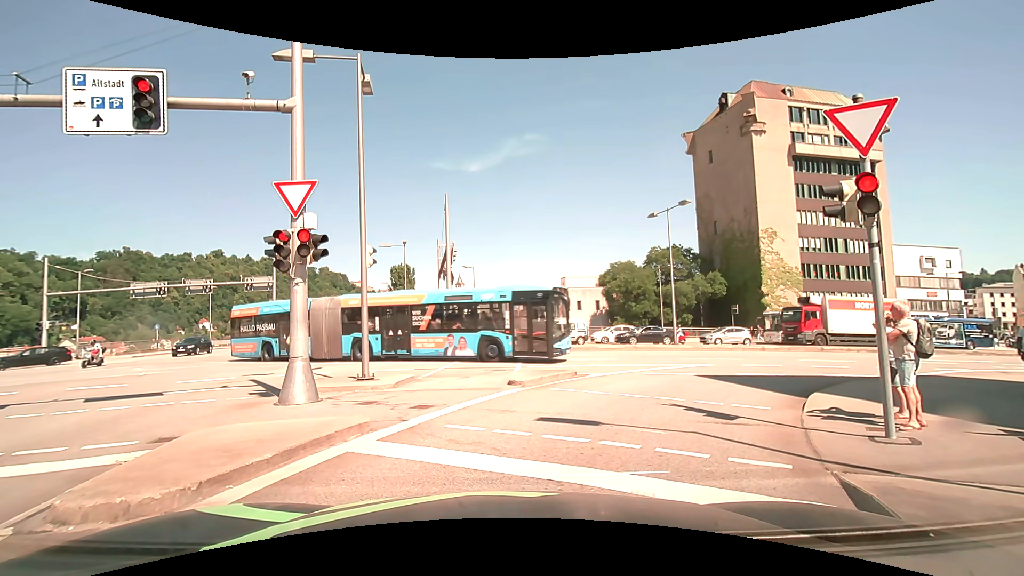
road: primary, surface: asphalt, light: Day
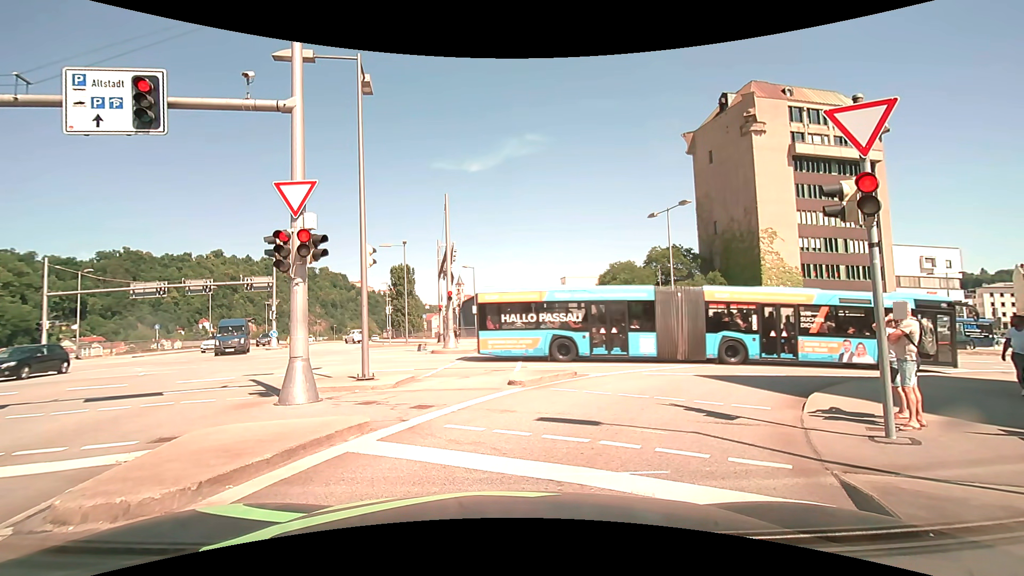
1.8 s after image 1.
(0.0, 0.0) m; 0°
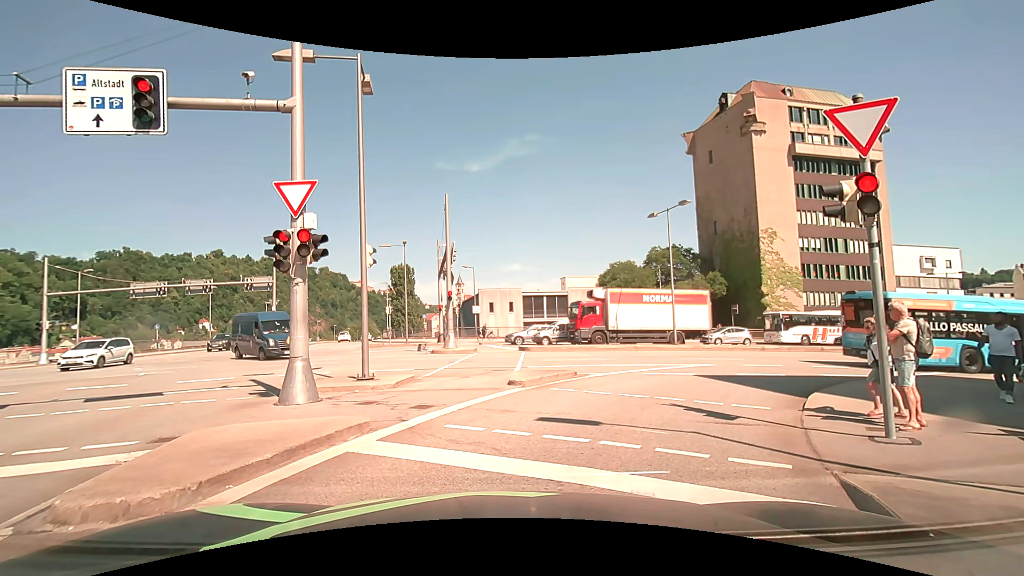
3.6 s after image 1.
(0.0, 0.0) m; 0°
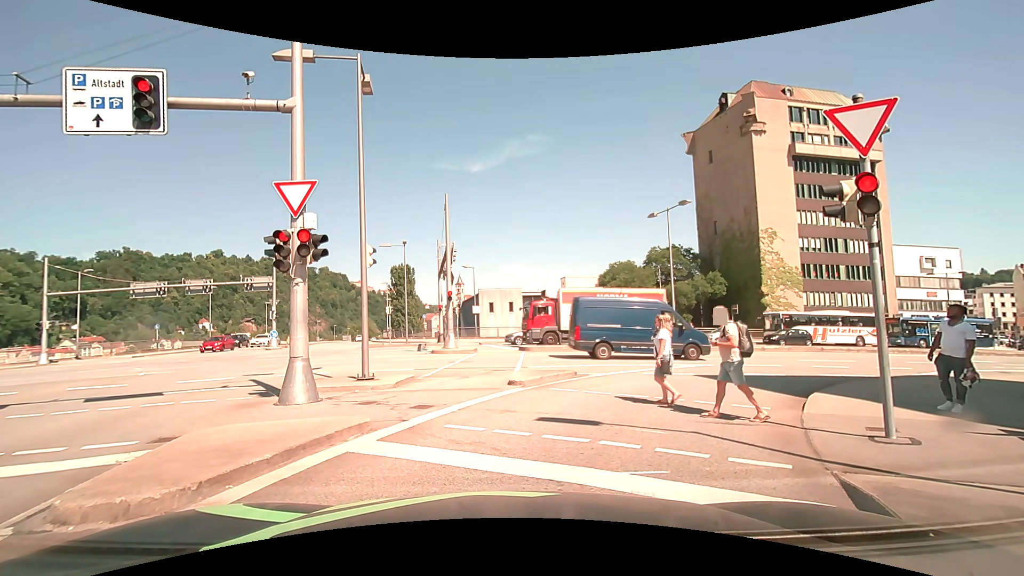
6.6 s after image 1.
(0.0, 0.0) m; 0°
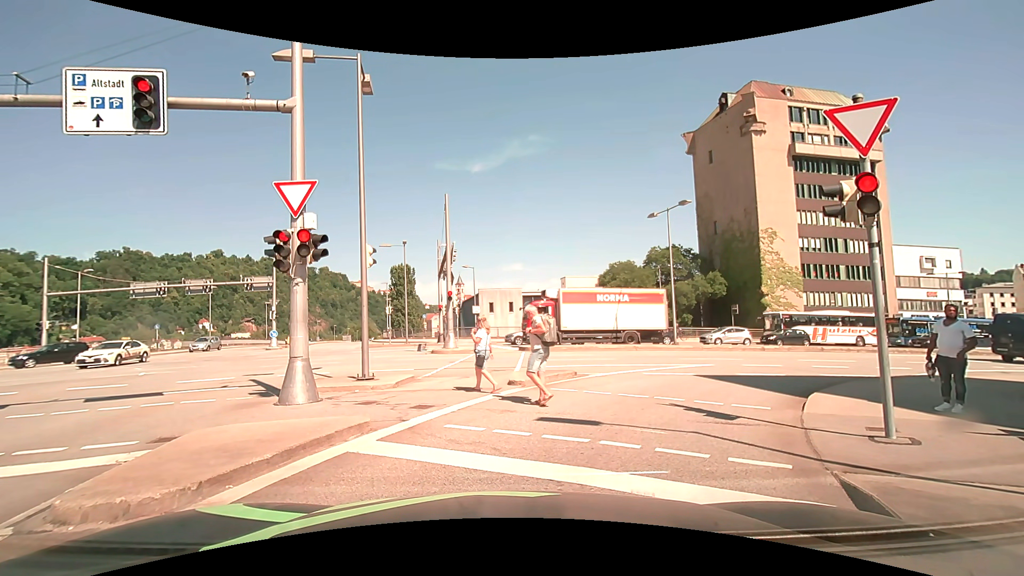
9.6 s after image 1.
(0.0, 0.0) m; 0°
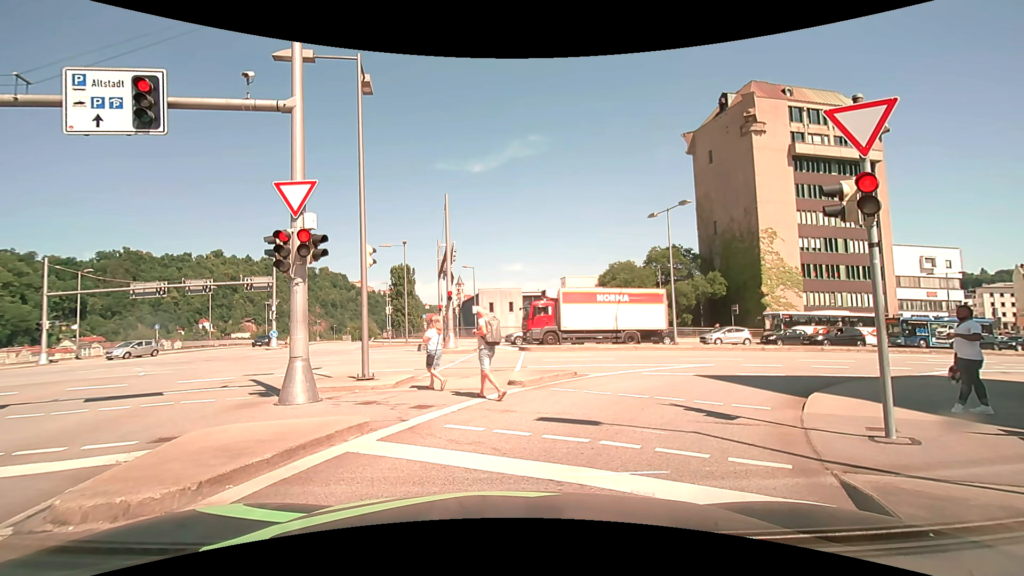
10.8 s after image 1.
(0.0, 0.0) m; 0°
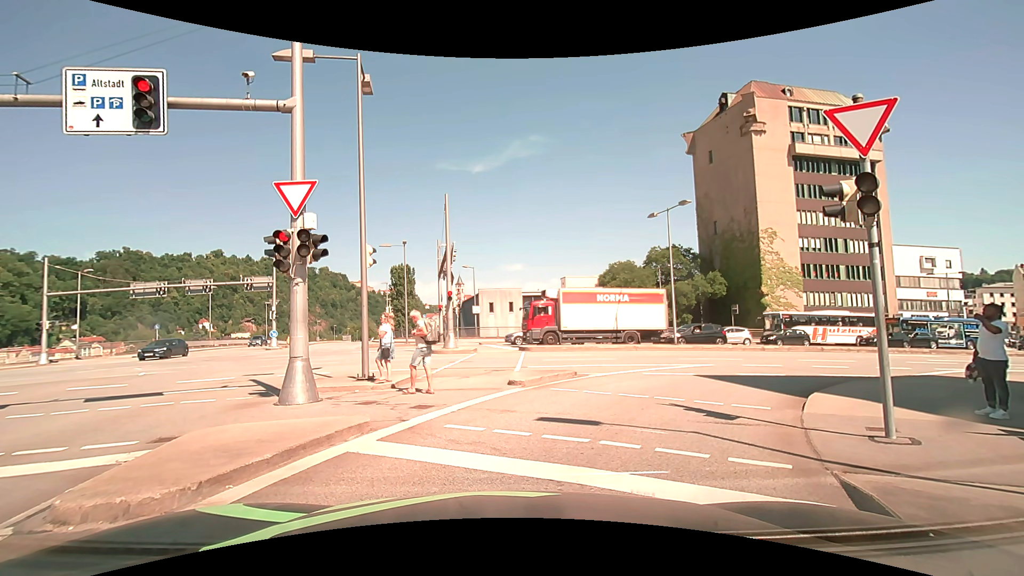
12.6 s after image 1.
(0.0, 0.0) m; 0°
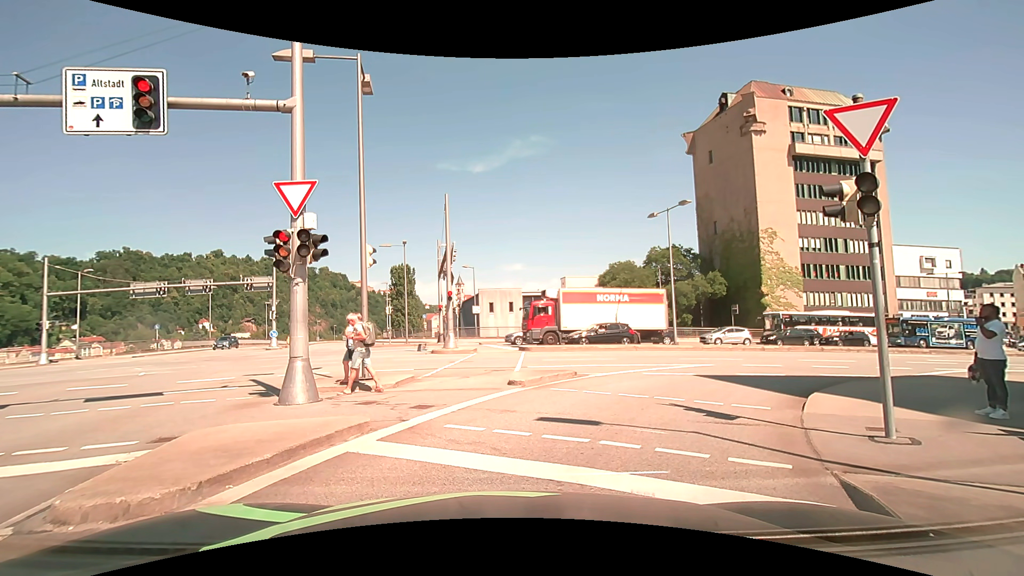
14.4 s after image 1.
(0.0, 0.0) m; 0°
